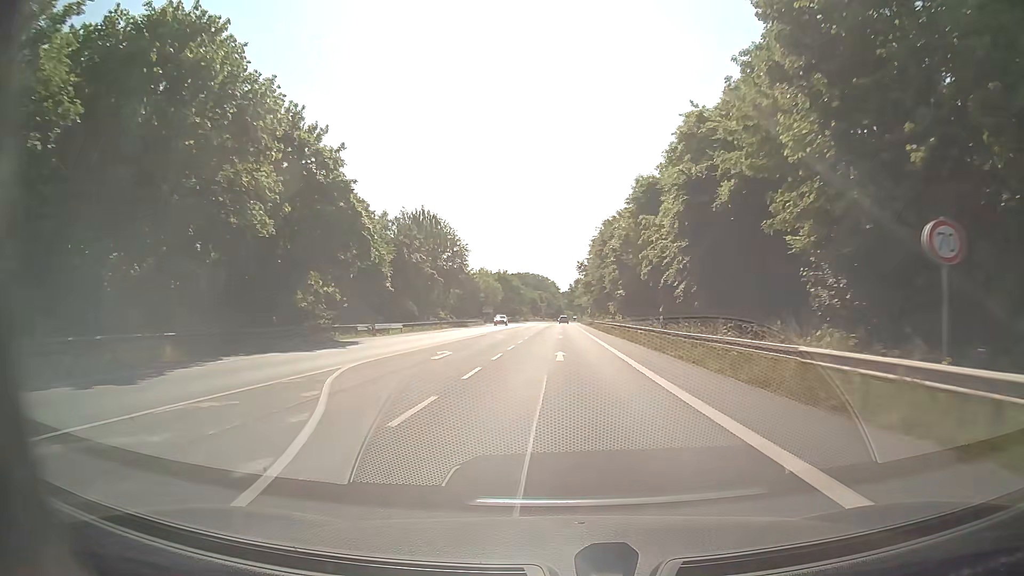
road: secondary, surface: asphalt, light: Day
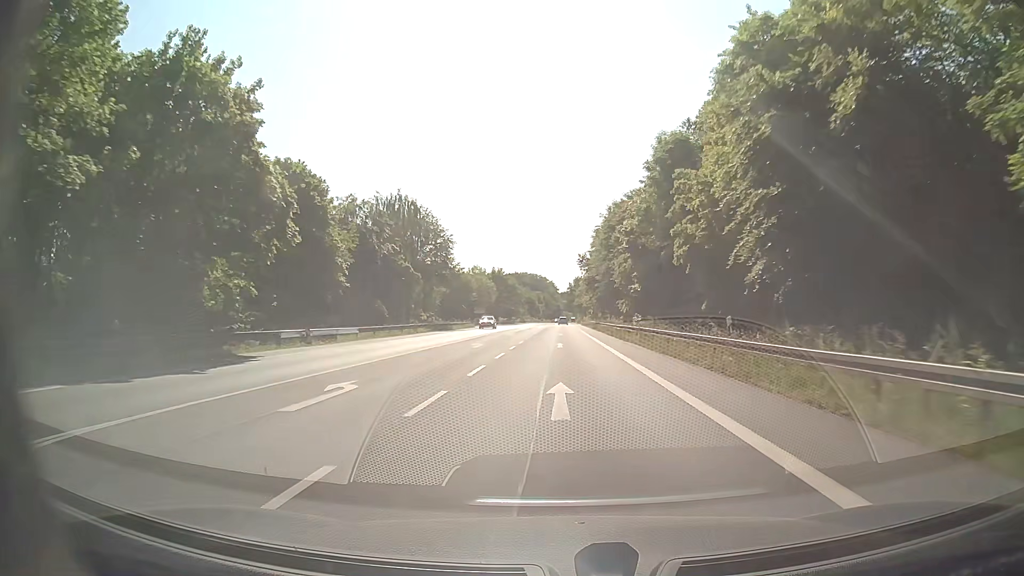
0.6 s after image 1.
(0.0, +11.5) m; 0°
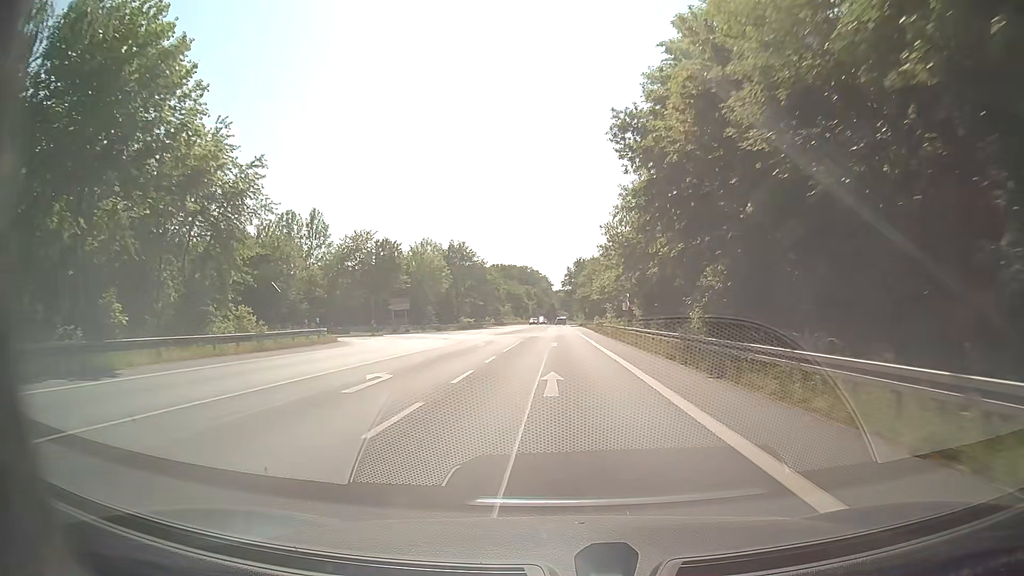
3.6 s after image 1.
(+0.3, +57.5) m; 0°
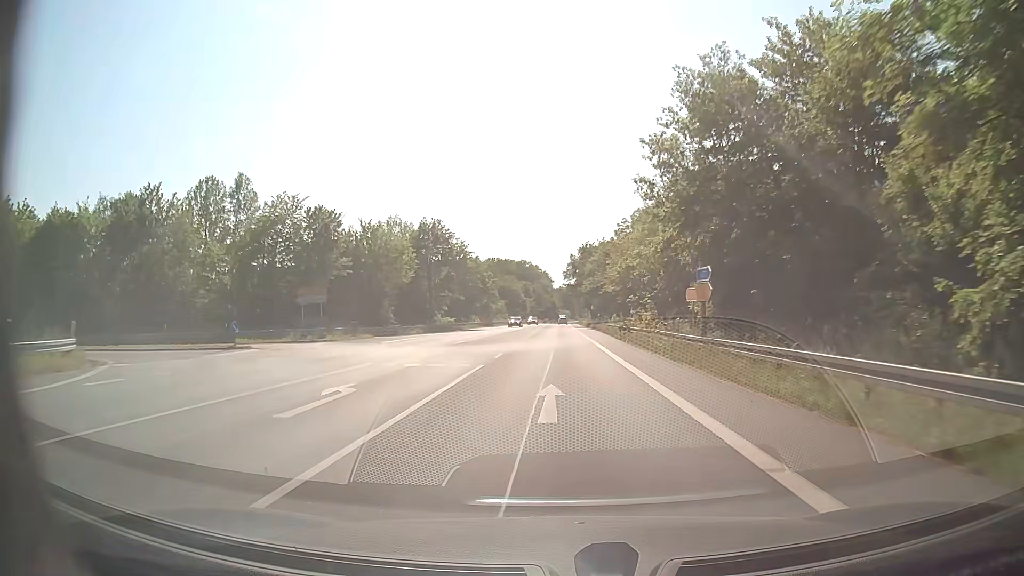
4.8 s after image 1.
(0.0, +23.0) m; 0°
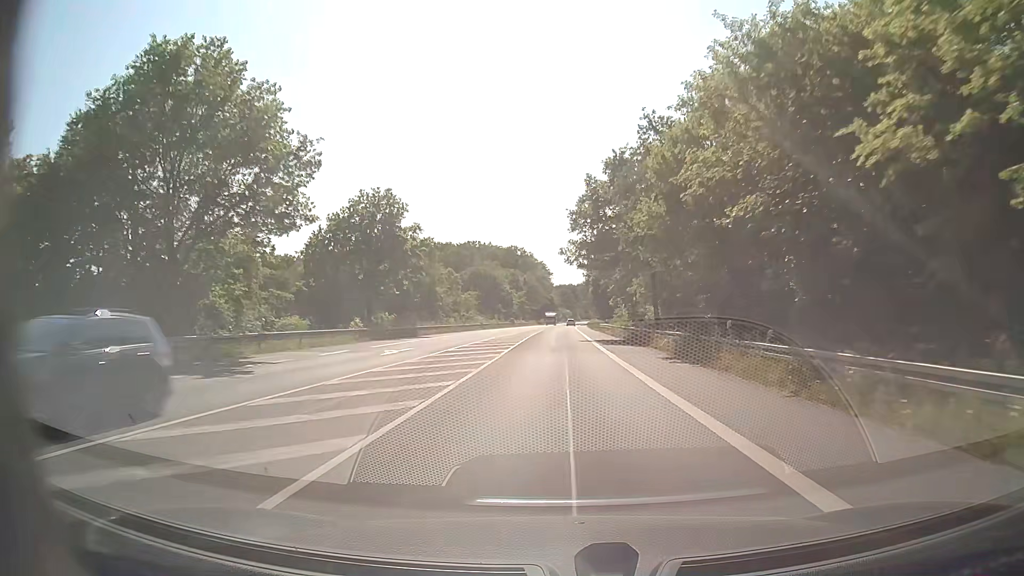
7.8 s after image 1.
(0.0, +57.6) m; 0°
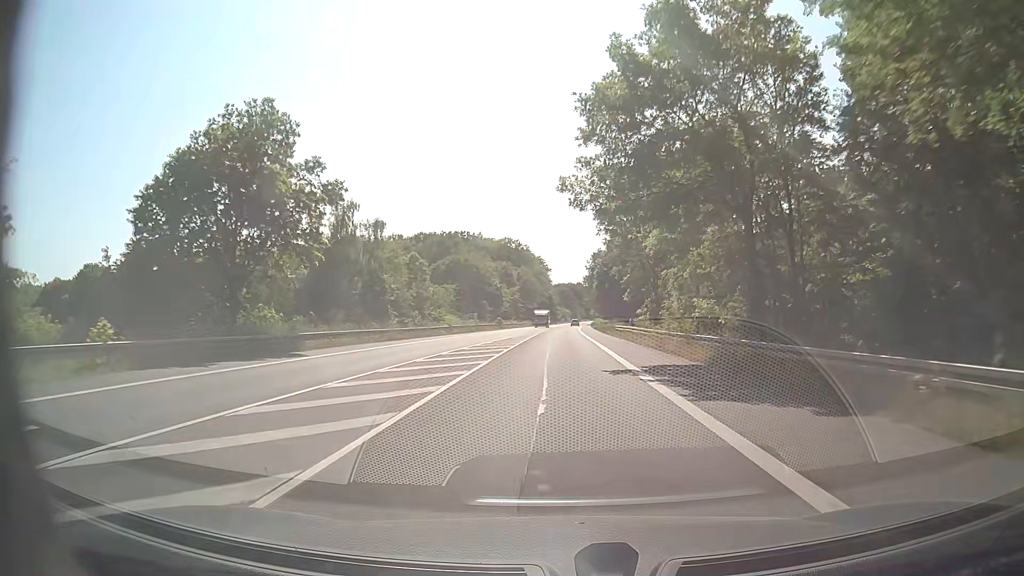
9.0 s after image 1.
(0.0, +23.0) m; 0°
